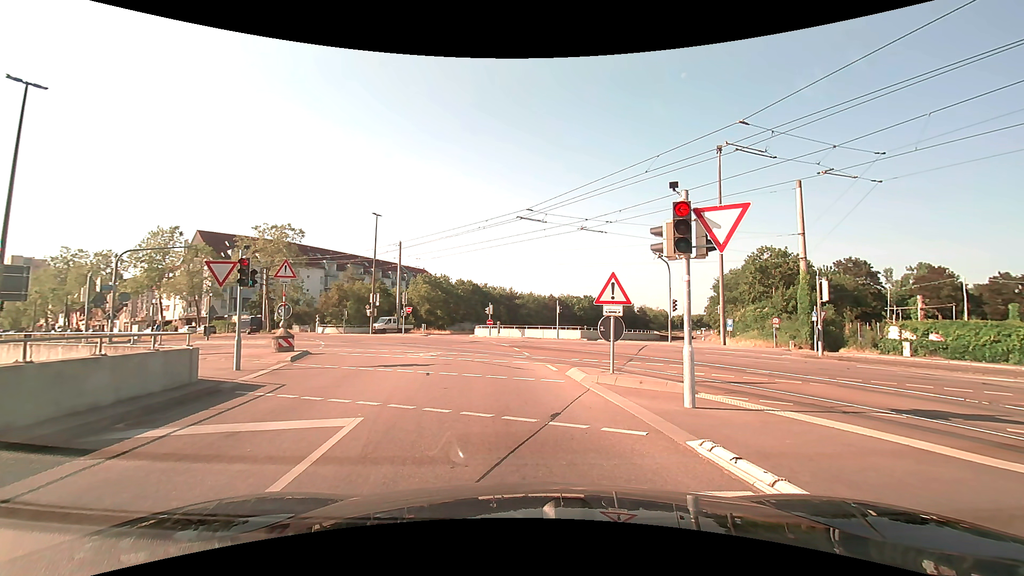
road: tertiary_link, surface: asphalt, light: Day
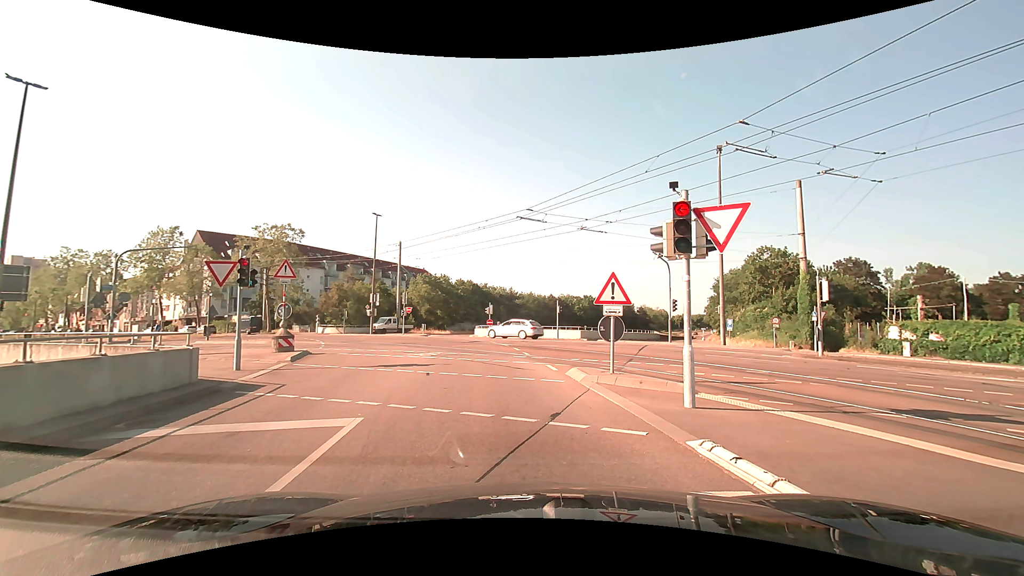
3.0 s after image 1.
(0.0, 0.0) m; 0°
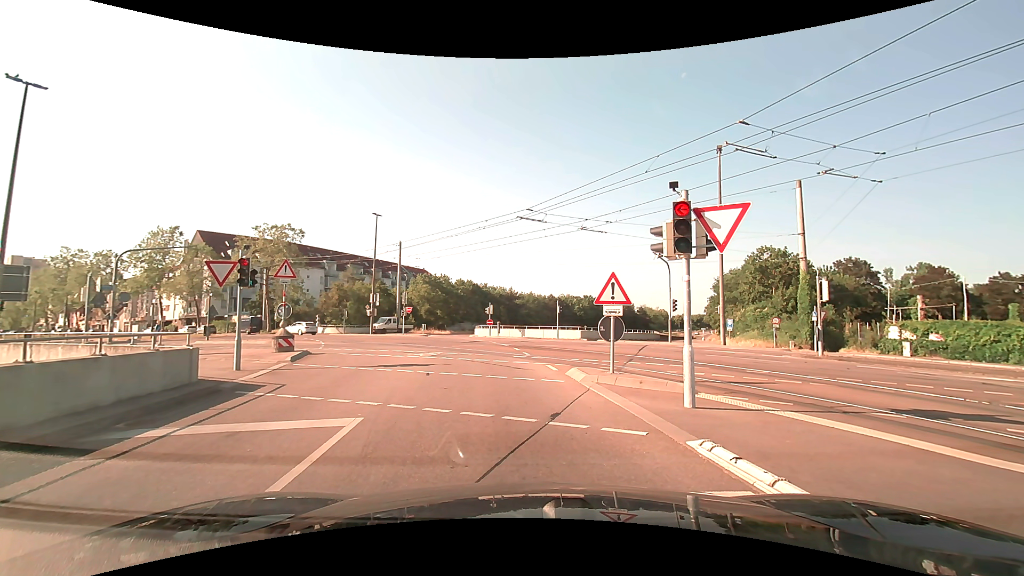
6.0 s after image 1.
(0.0, 0.0) m; 0°
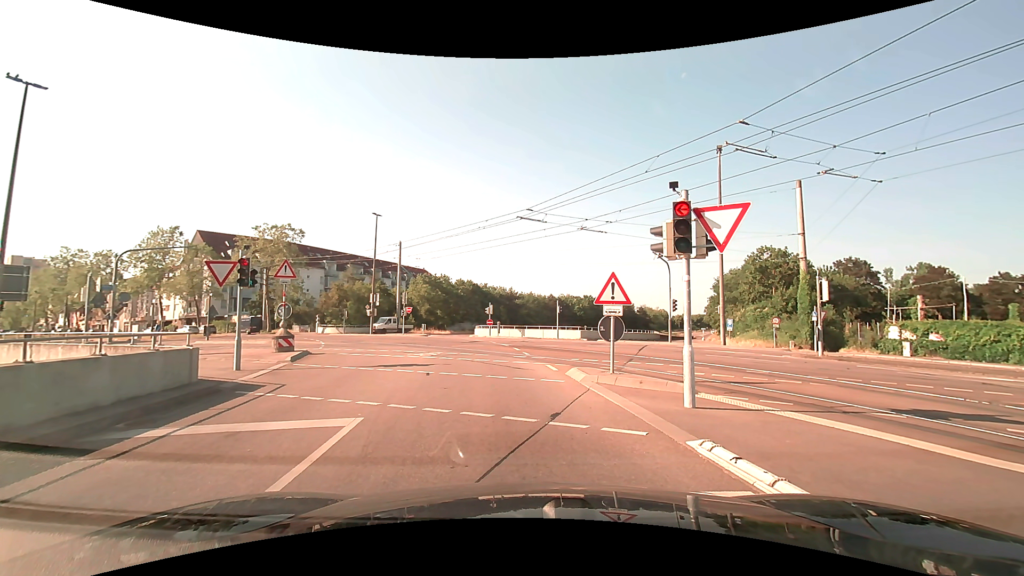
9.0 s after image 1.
(0.0, 0.0) m; 0°
(-1, +10) (-2, +20) (-5, +30) (-9, +39) (-15, +47) (-22, +53) (-31, +59) (-39, +65) (-47, +70) (-56, +76) m
